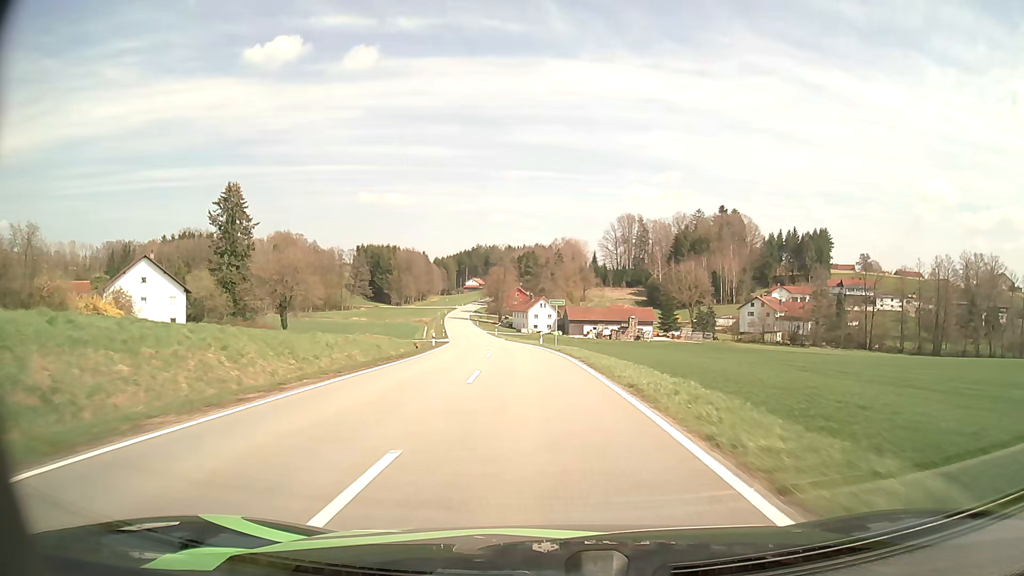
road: tertiary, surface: asphalt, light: Day
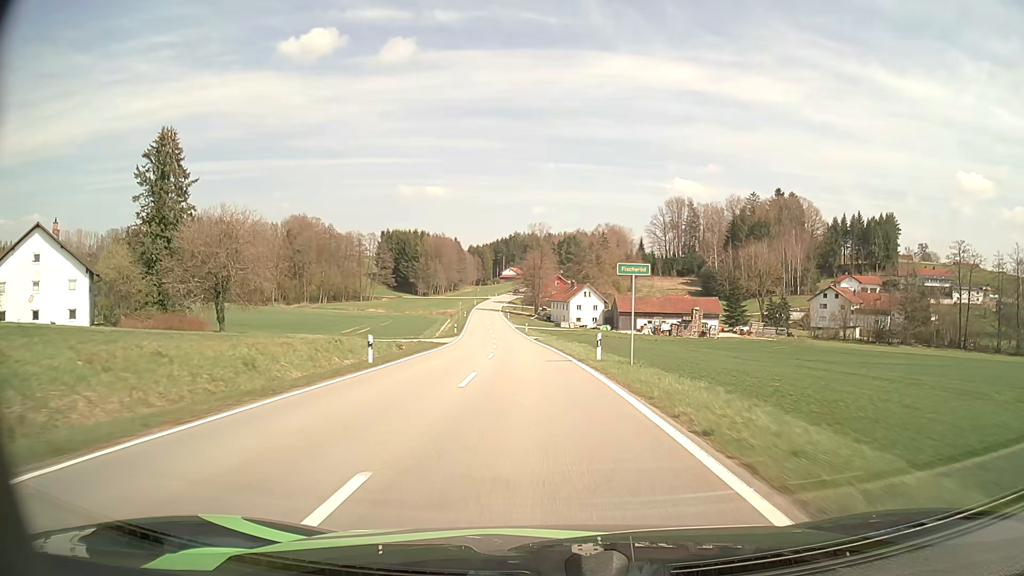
(-0.8, +25.9) m; -4°
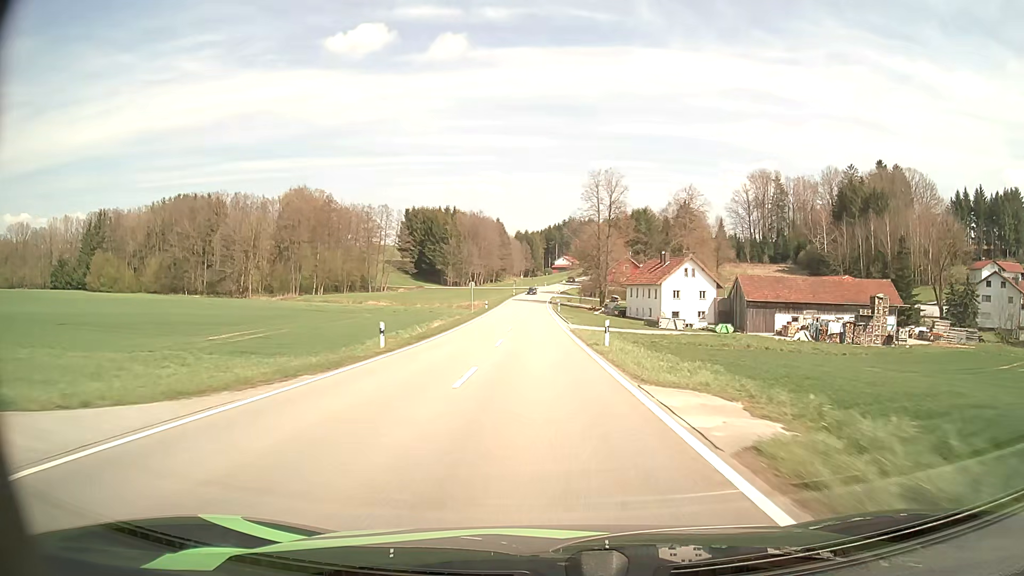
(-2.4, +51.0) m; -5°
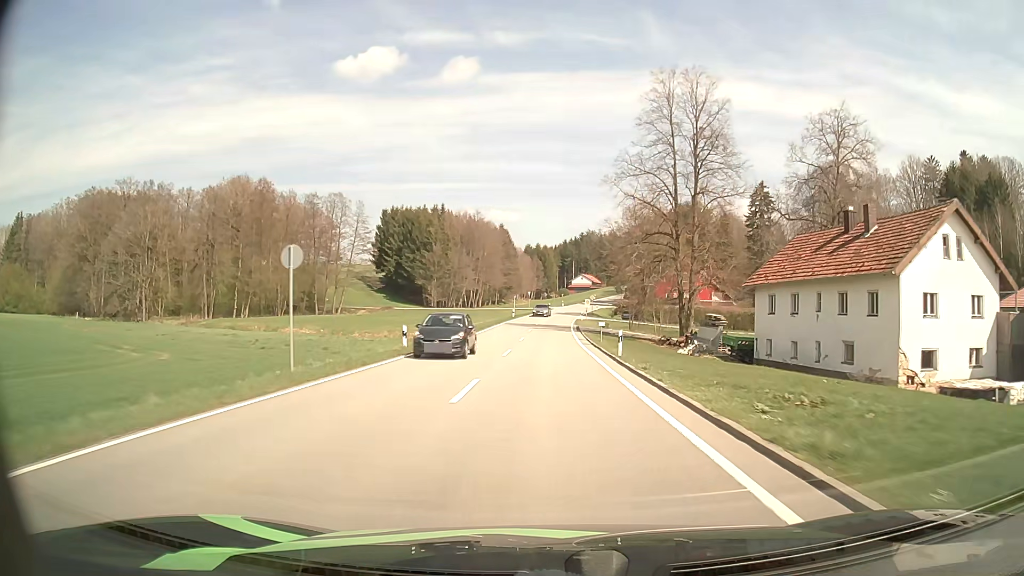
(-0.9, +50.6) m; -1°
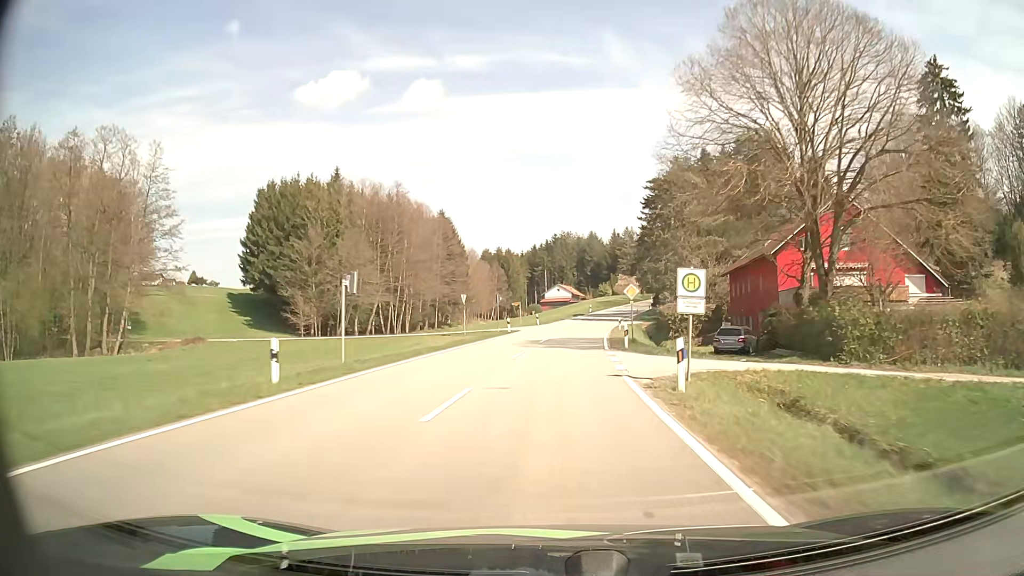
(+0.9, +64.4) m; +3°
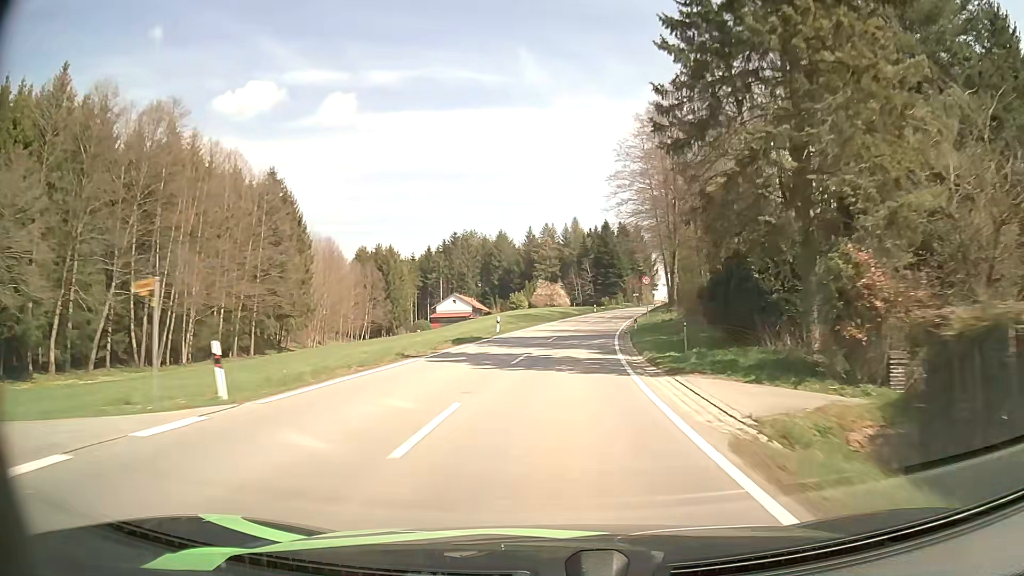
(+3.0, +51.4) m; +8°
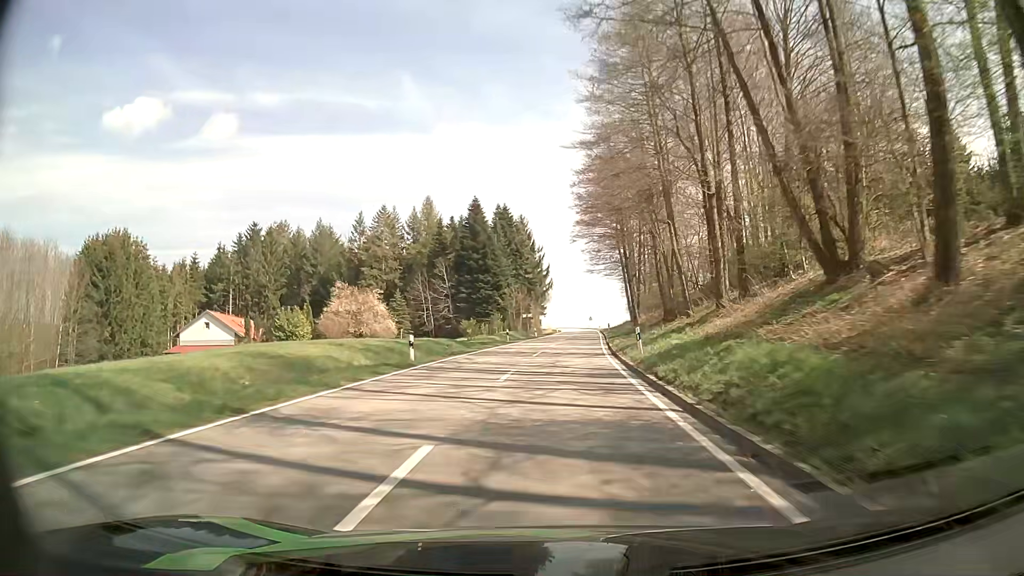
(+6.4, +64.6) m; +11°
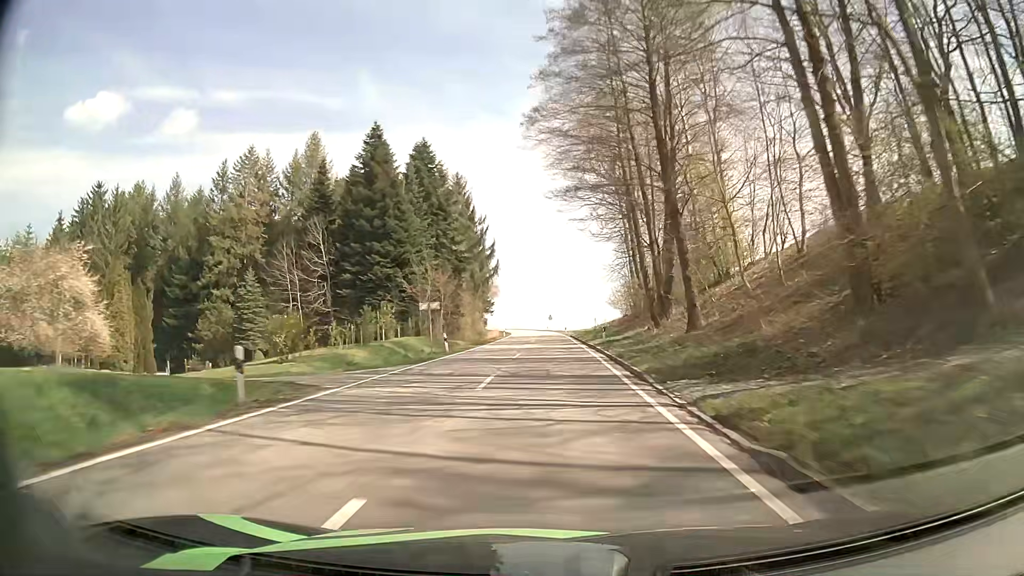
(+1.5, +39.4) m; +4°
(0, +10) (0, +20) (0, +30) (+1, +40) (+1, +50) (+1, +60) (+1, +70) (0, +80) (0, +90) (0, +100) m
